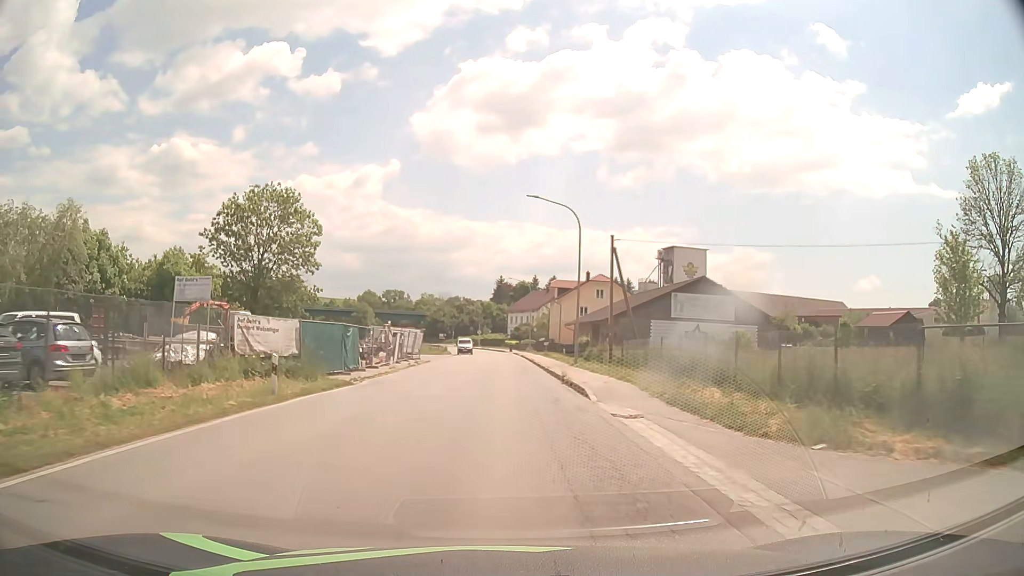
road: secondary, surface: asphalt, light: Day
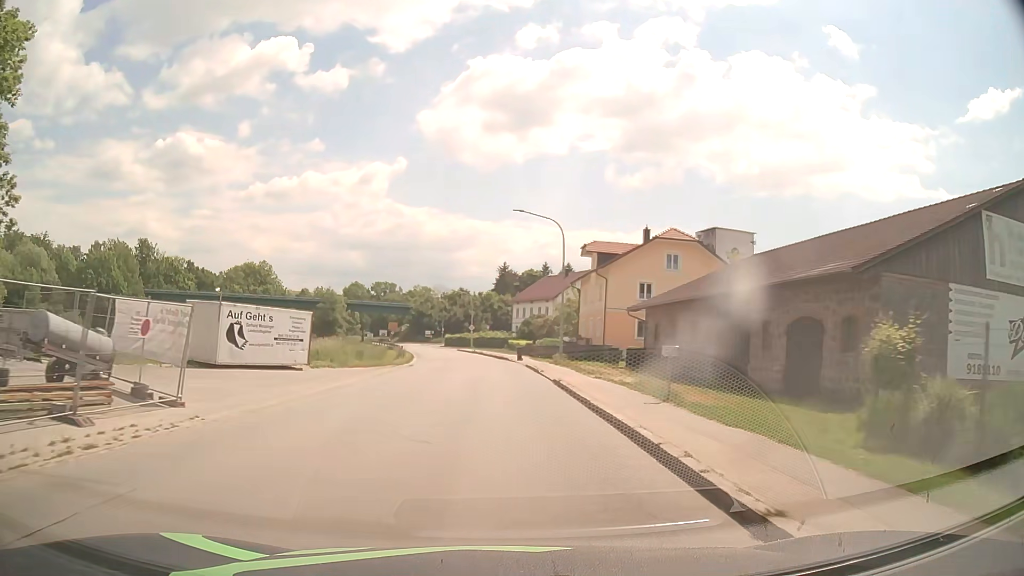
(+0.1, +38.2) m; 0°
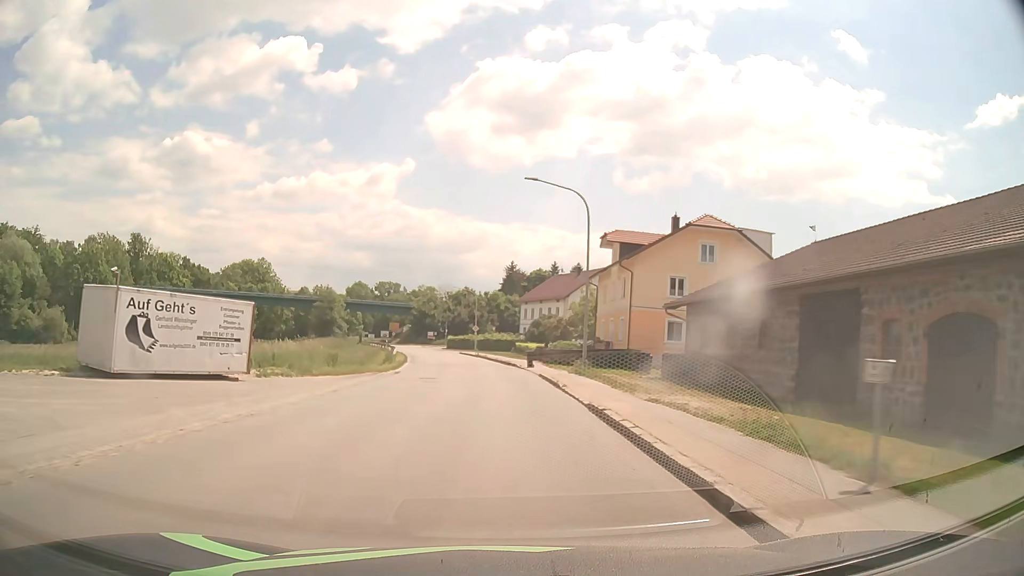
(0.0, +7.6) m; -1°
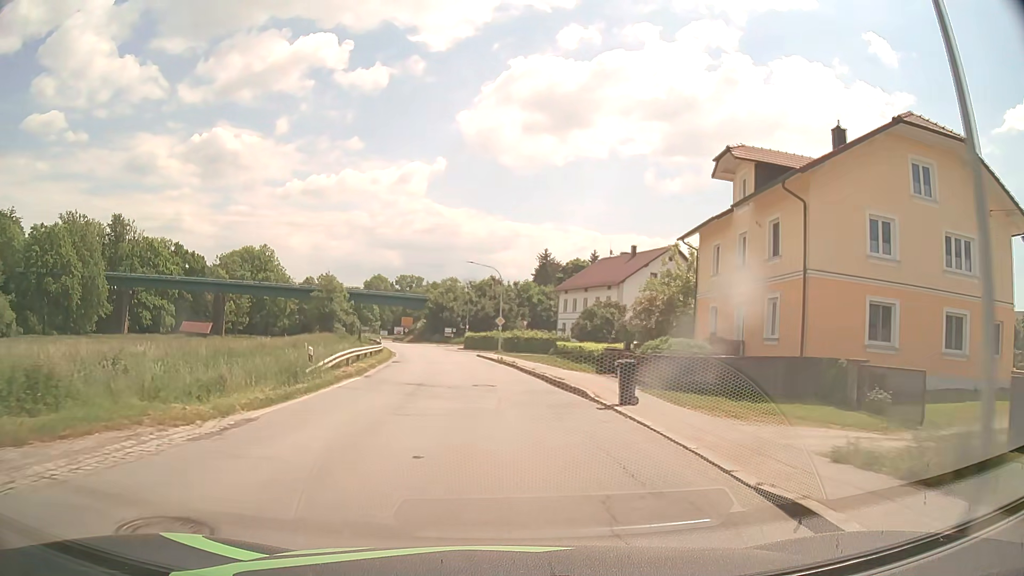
(-0.5, +23.0) m; -3°
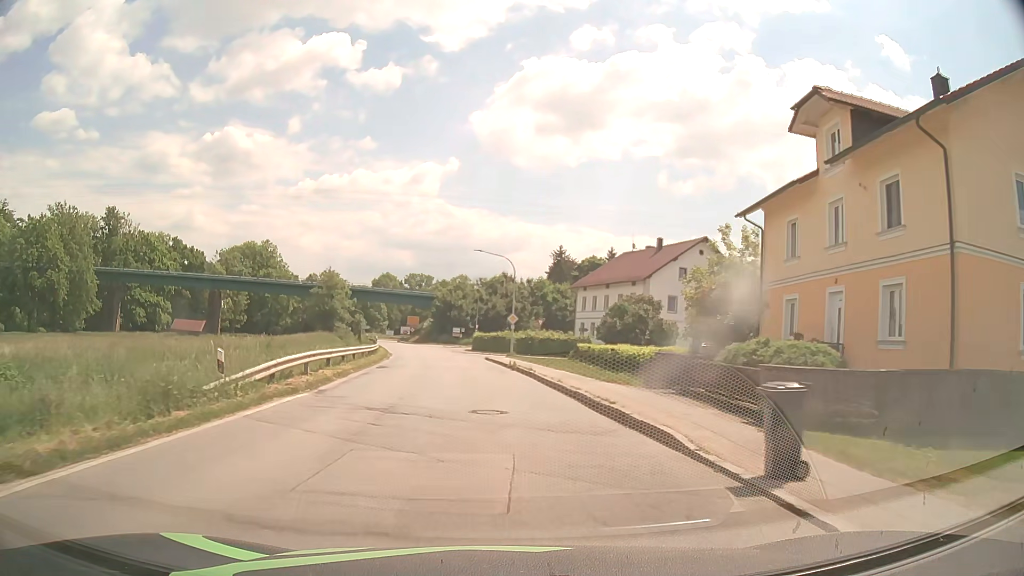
(0.0, +7.7) m; -1°
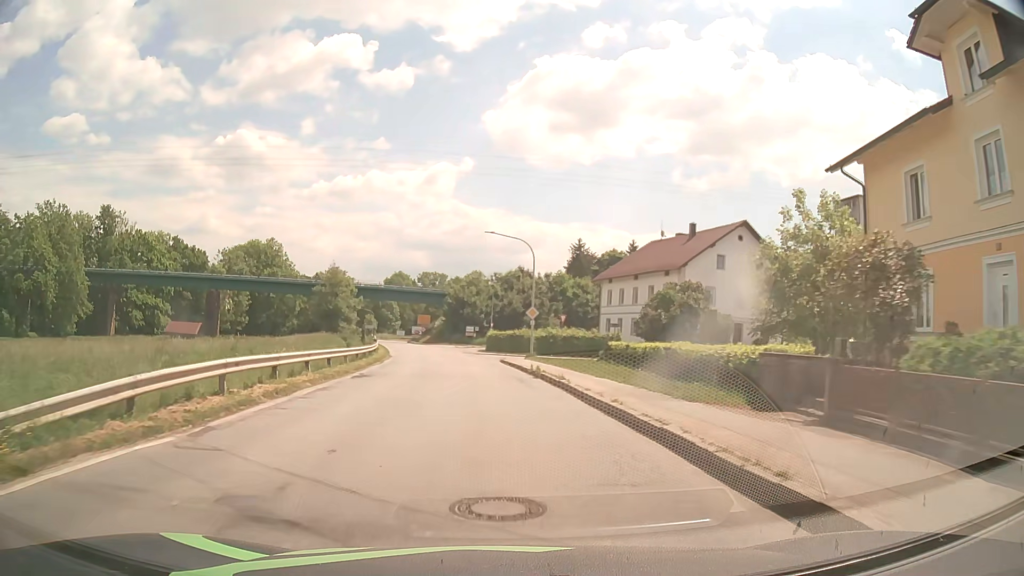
(-0.1, +7.7) m; -1°
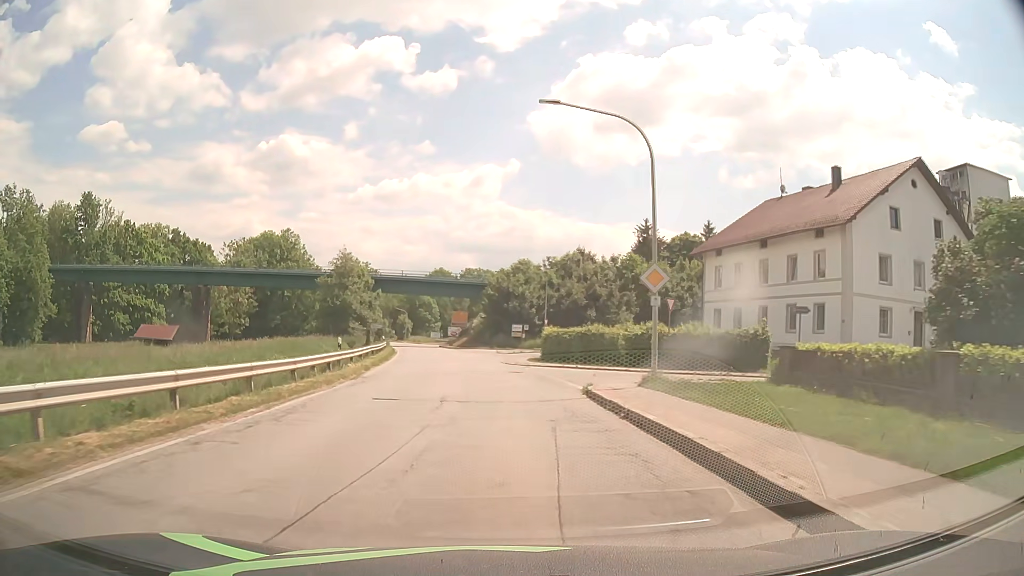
(-1.0, +22.9) m; -5°
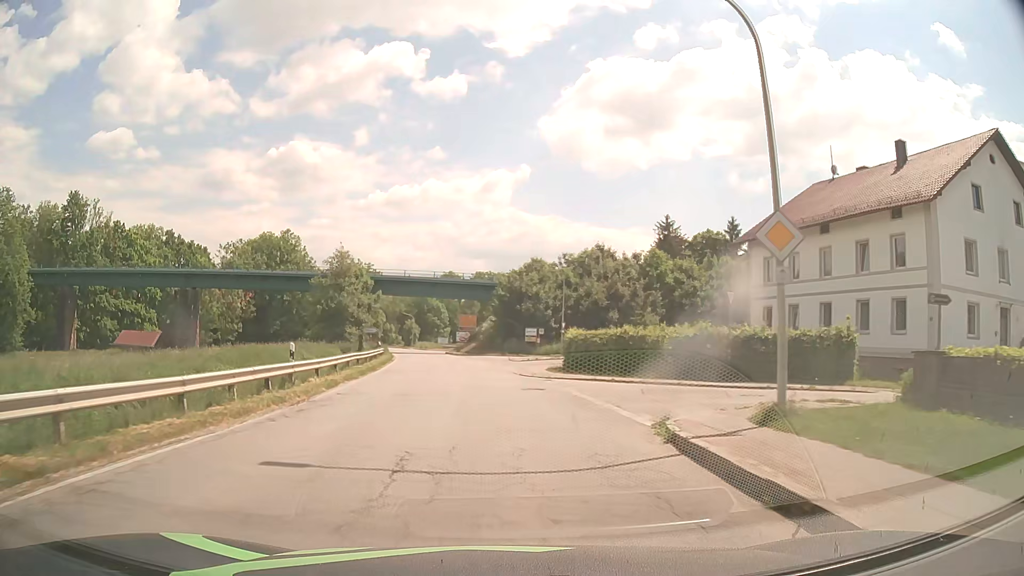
(0.0, +7.6) m; -1°
(0, +10) (0, +20) (-1, +30) (-2, +40) (-3, +50) (-5, +60) (-7, +70) (-9, +79) (-11, +89) (-13, +99) m
